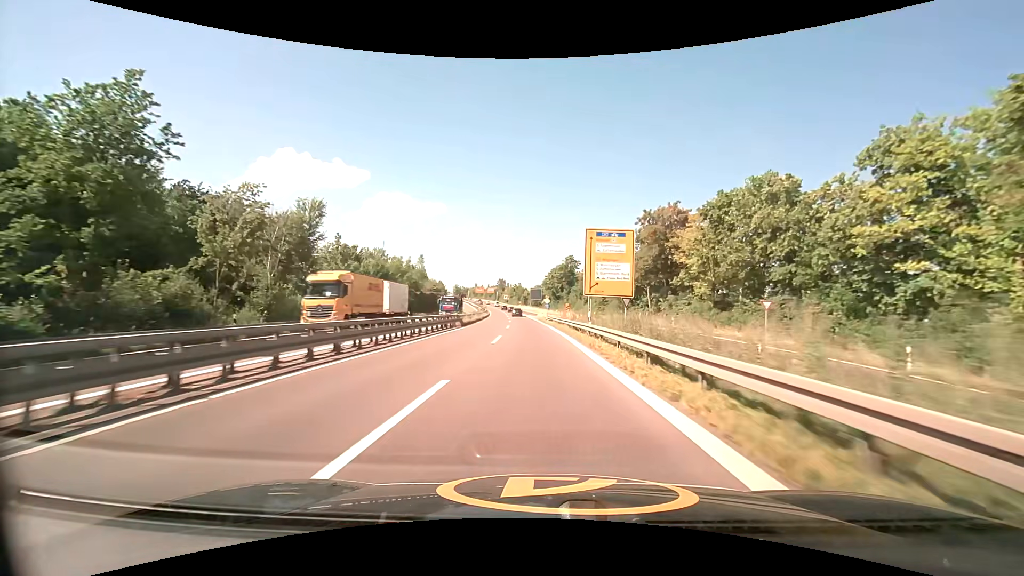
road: trunk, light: Day
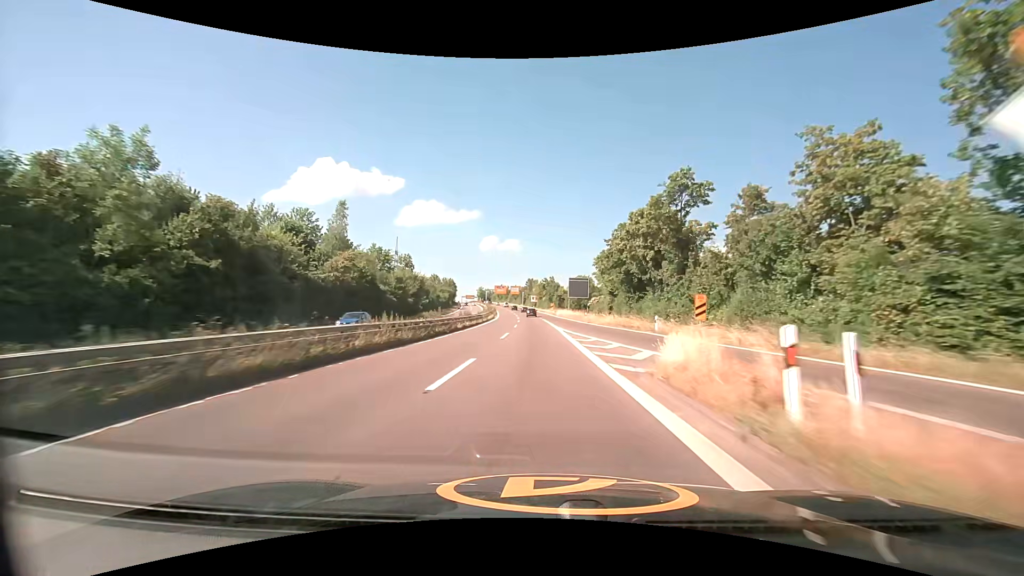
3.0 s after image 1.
(-2.0, +66.3) m; -4°
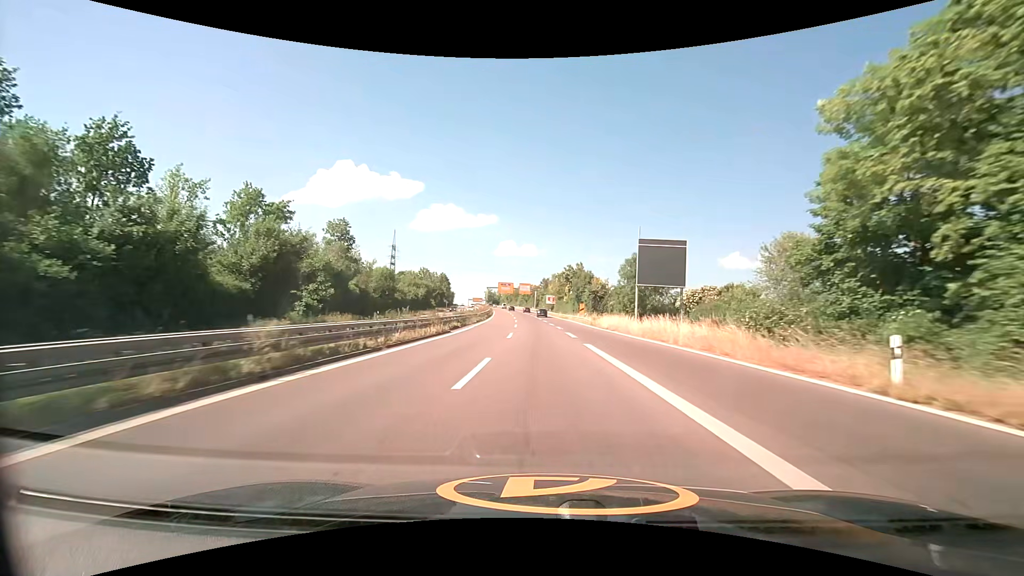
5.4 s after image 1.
(-1.1, +53.2) m; -2°
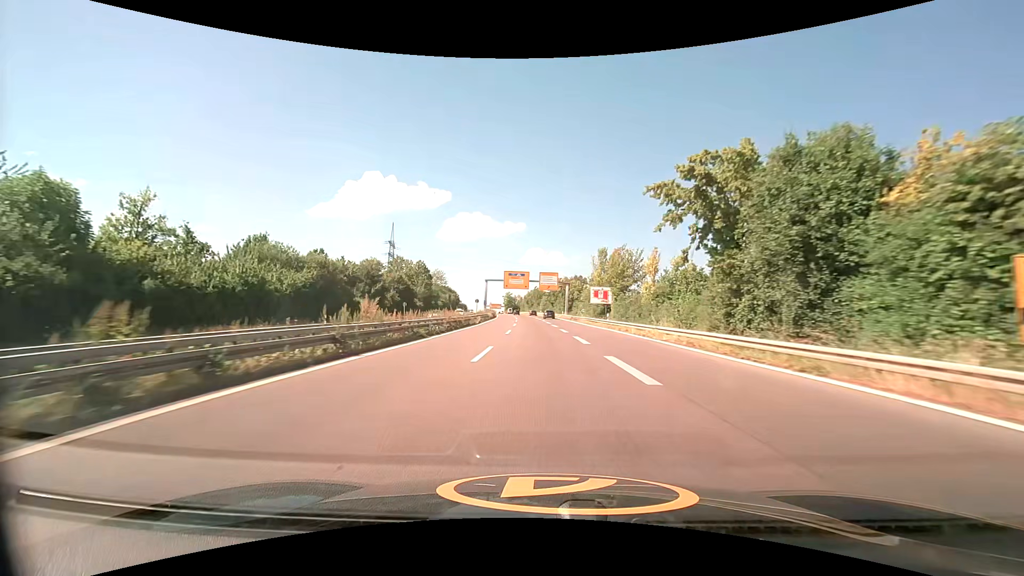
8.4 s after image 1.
(-1.4, +66.5) m; -3°
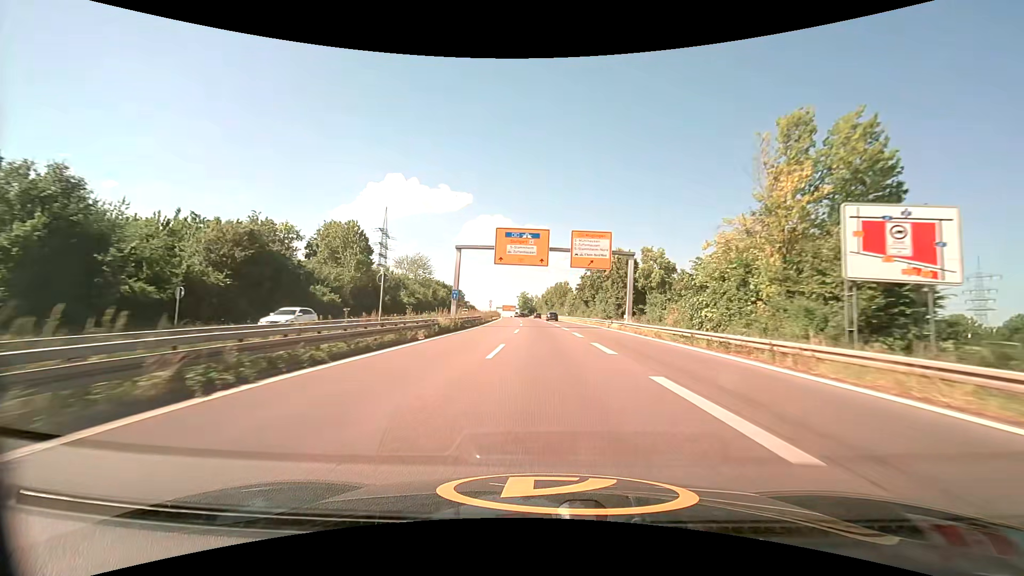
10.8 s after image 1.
(-1.1, +52.6) m; -2°
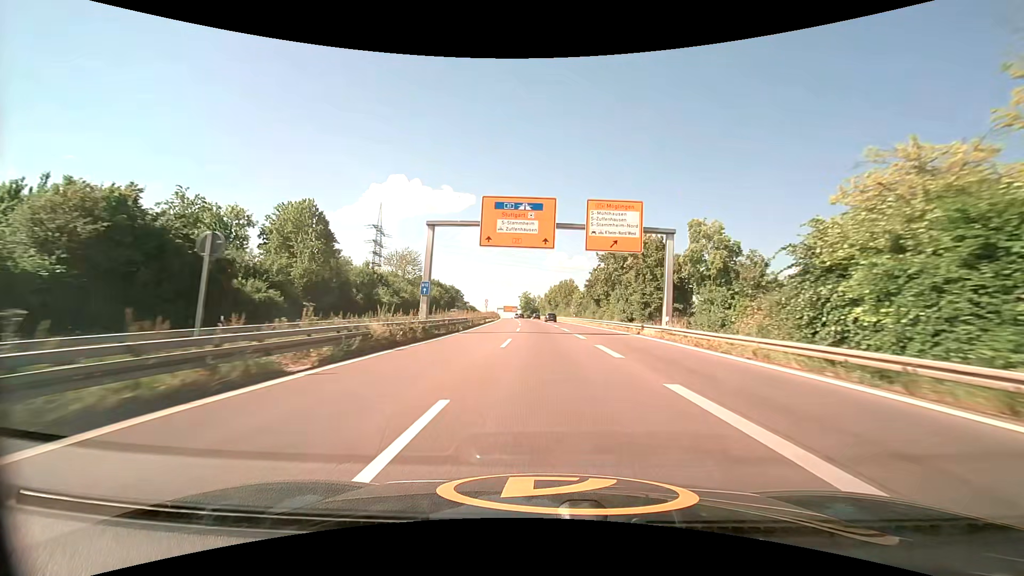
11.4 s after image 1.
(0.0, +12.9) m; 0°
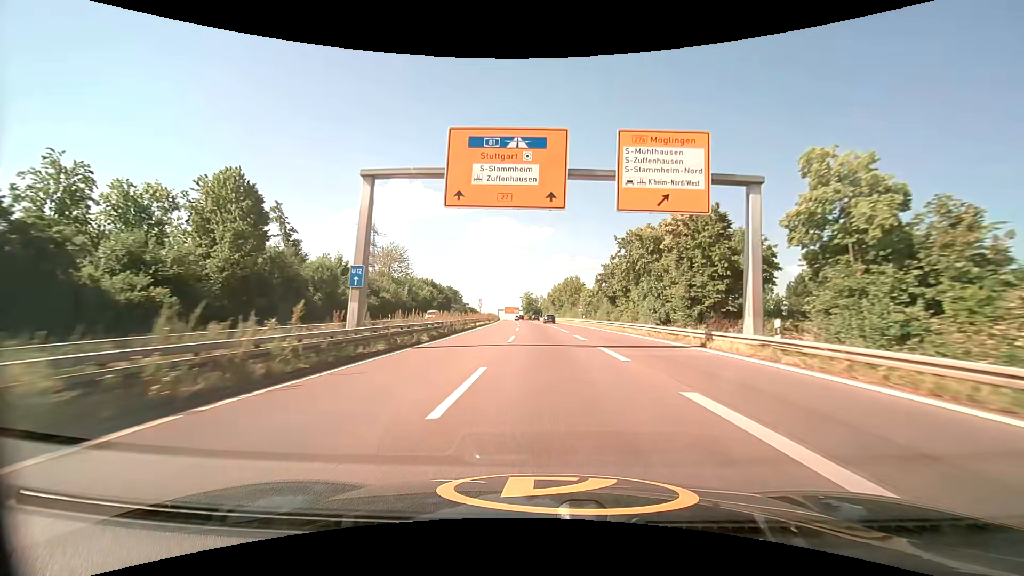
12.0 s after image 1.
(0.0, +12.9) m; 0°
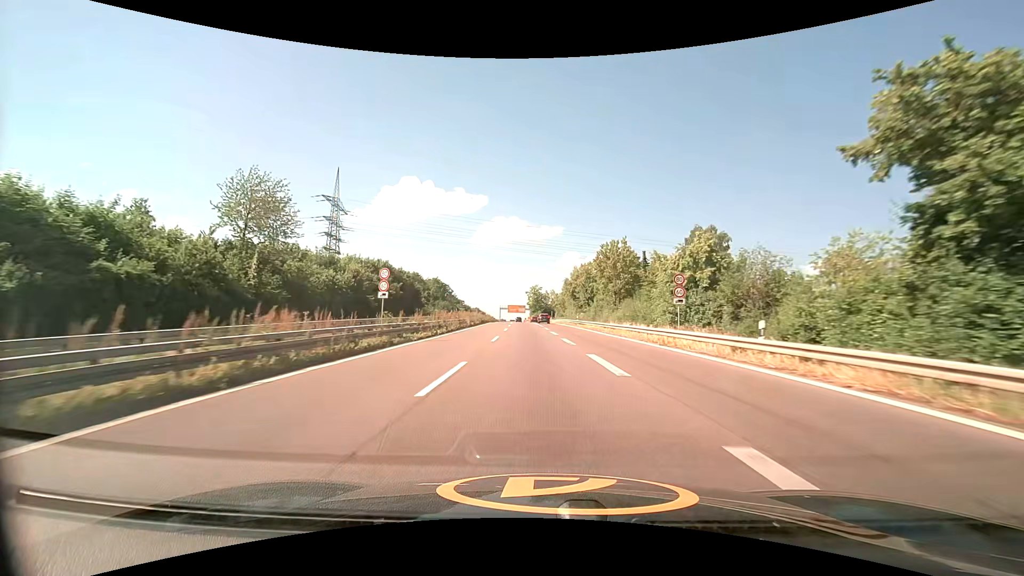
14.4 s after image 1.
(-0.4, +51.7) m; -1°
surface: asphalt
(0, +10) (0, +20) (-1, +30) (-1, +40) (-2, +50) (-2, +60) (-3, +70) (-3, +80) (-4, +90) (-5, +100) m
